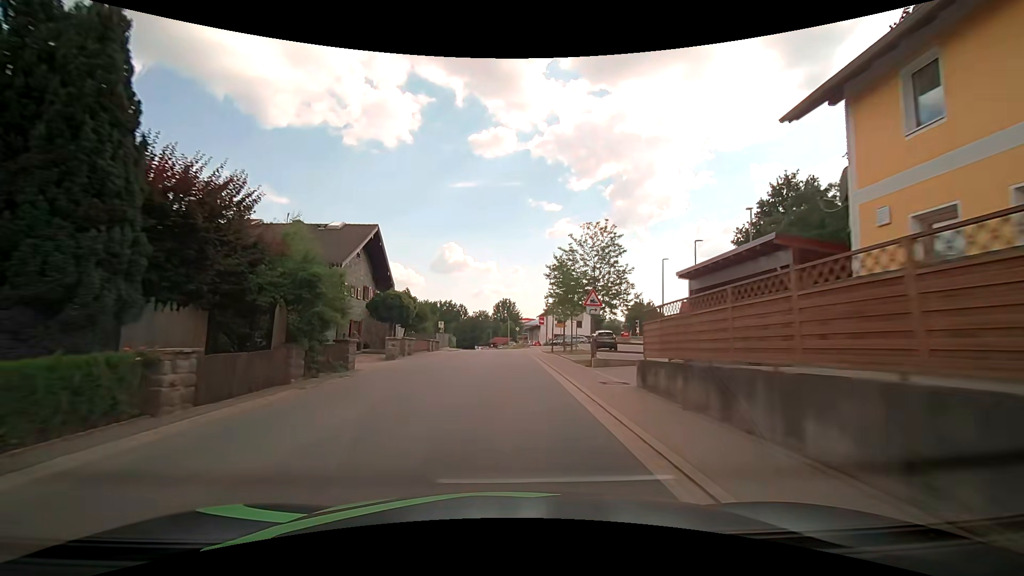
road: tertiary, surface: asphalt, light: Day
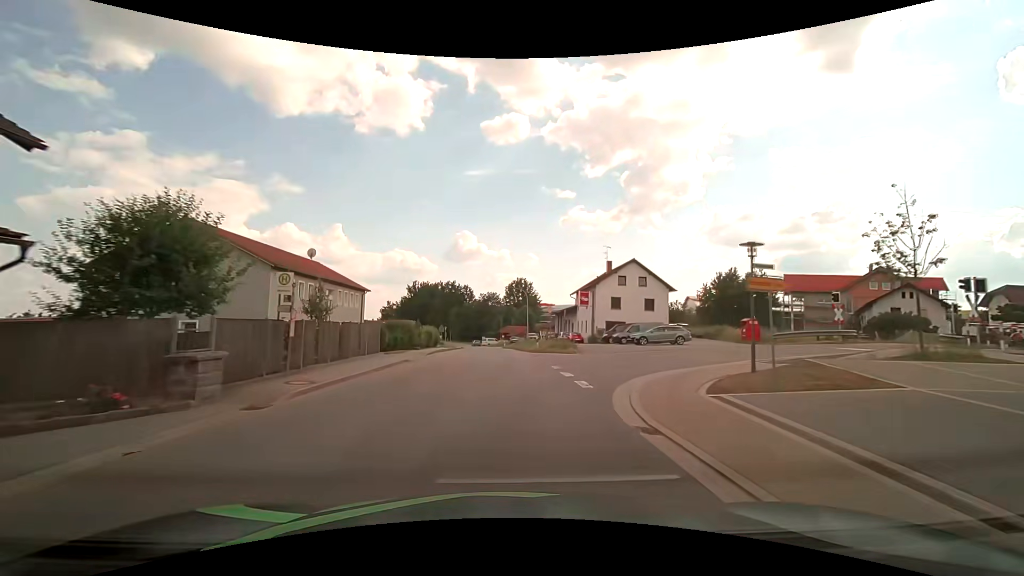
(+0.1, +39.8) m; -1°
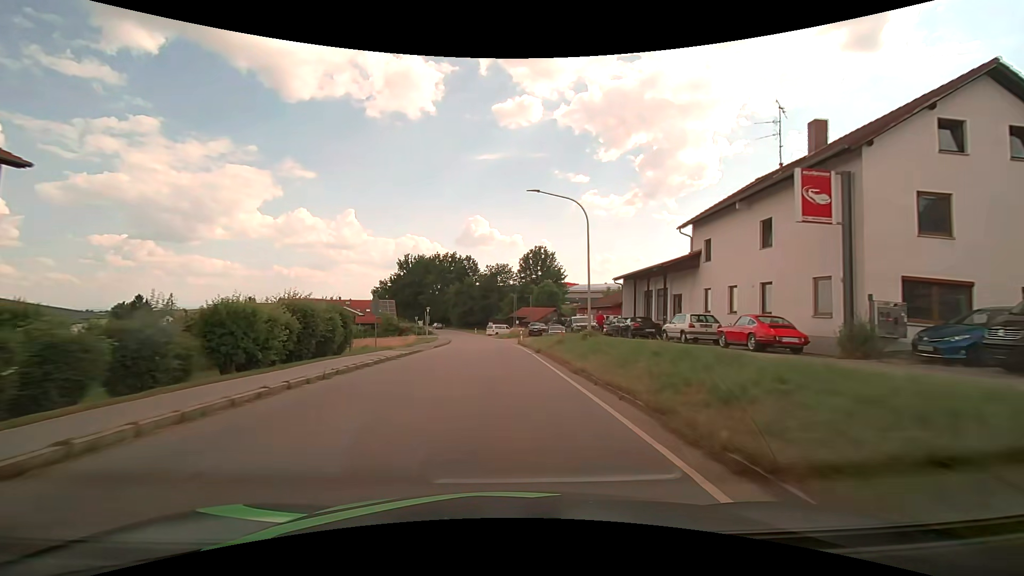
(-0.4, +39.9) m; -1°
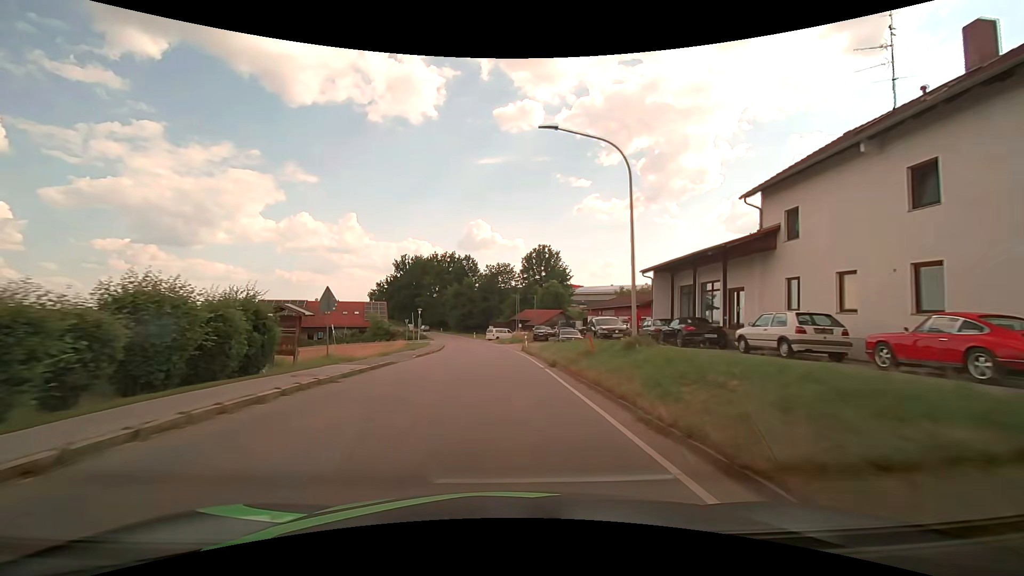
(0.0, +8.0) m; -1°
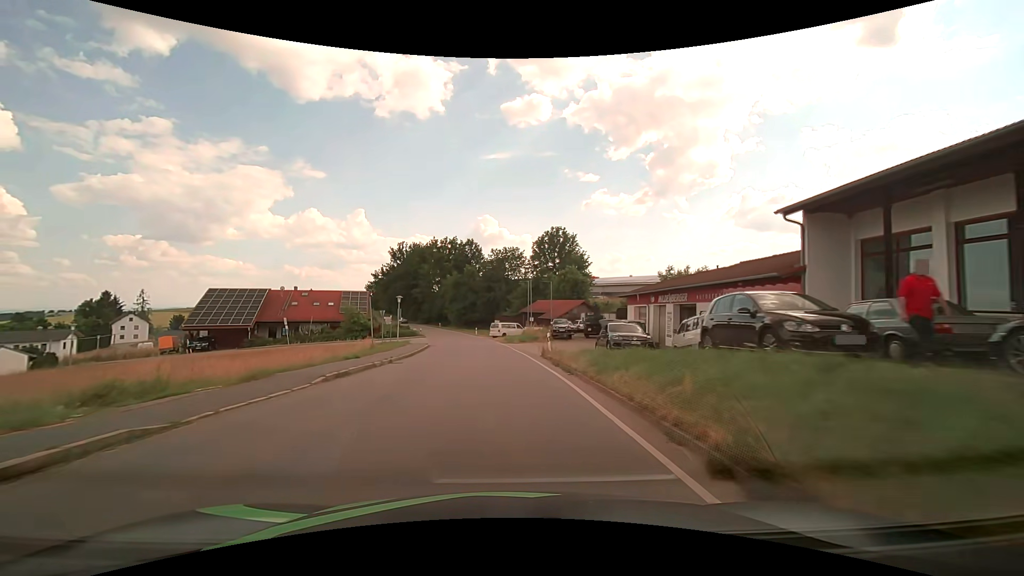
(-0.1, +15.9) m; -1°
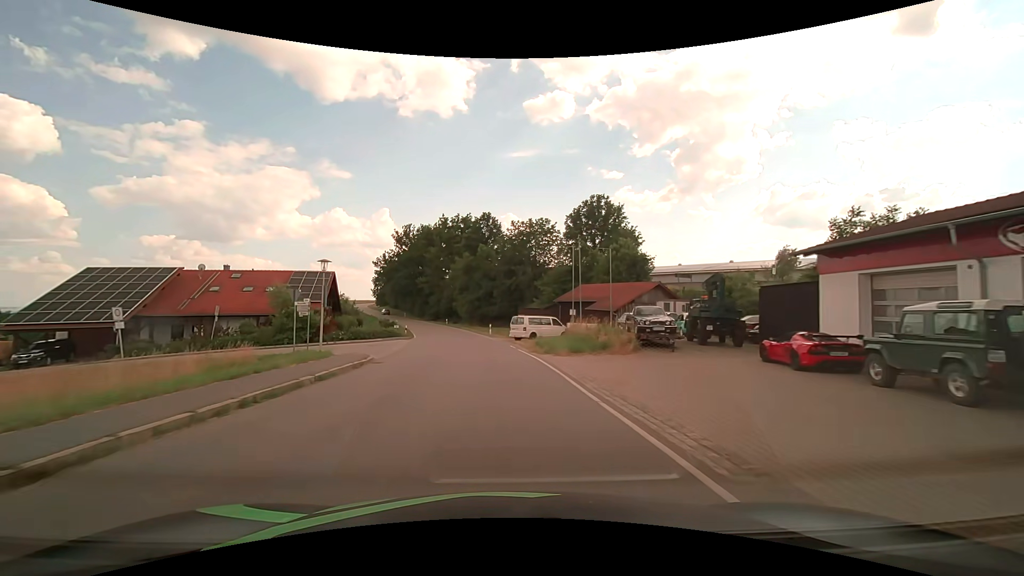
(-0.2, +23.7) m; -2°
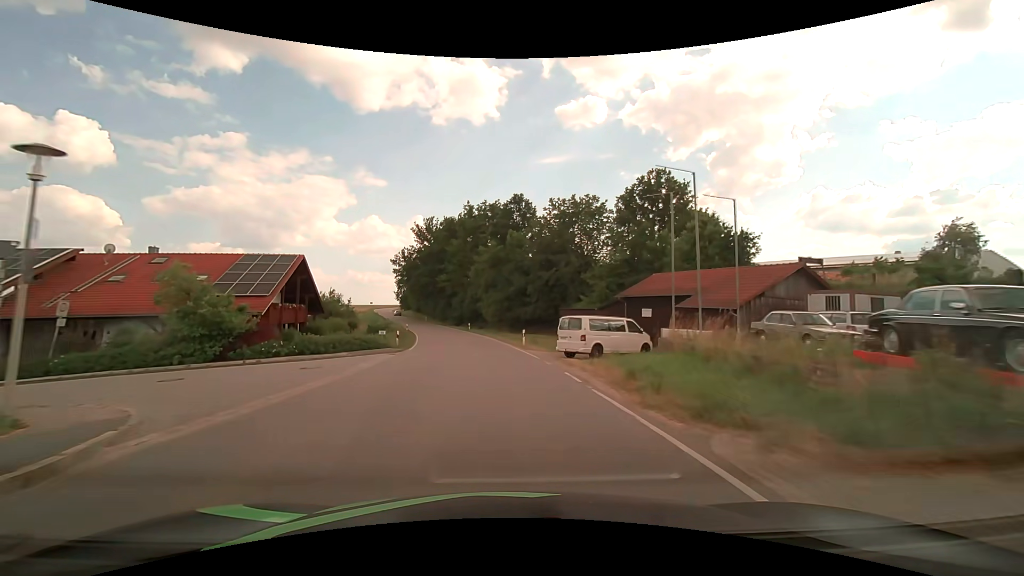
(-0.4, +15.7) m; -4°
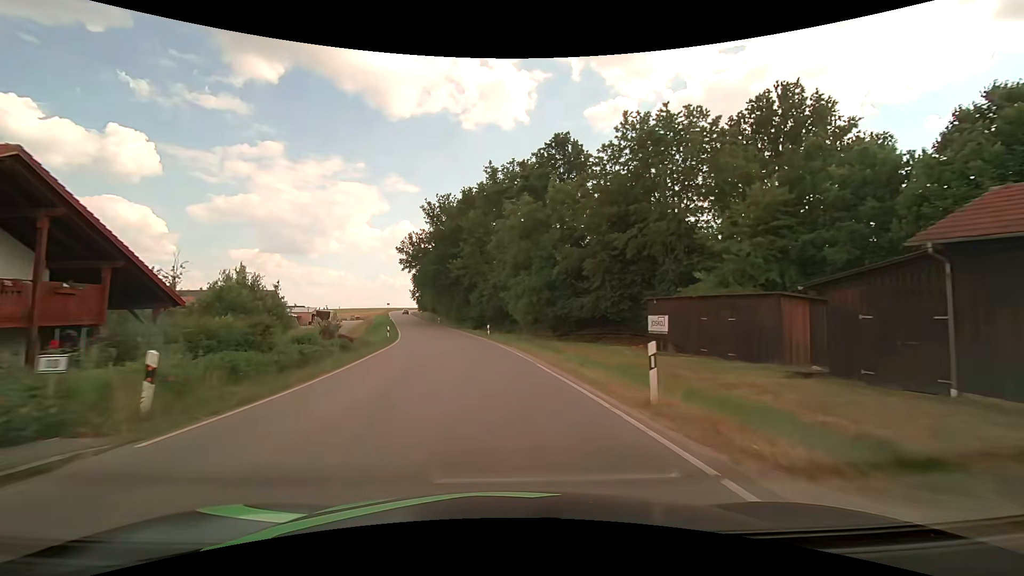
(-0.8, +23.3) m; -4°
(0, +10) (-1, +20) (-2, +30) (-3, +40) (-5, +50) (-7, +59) (-10, +69) (-12, +79) (-14, +89) (-17, +98) m
